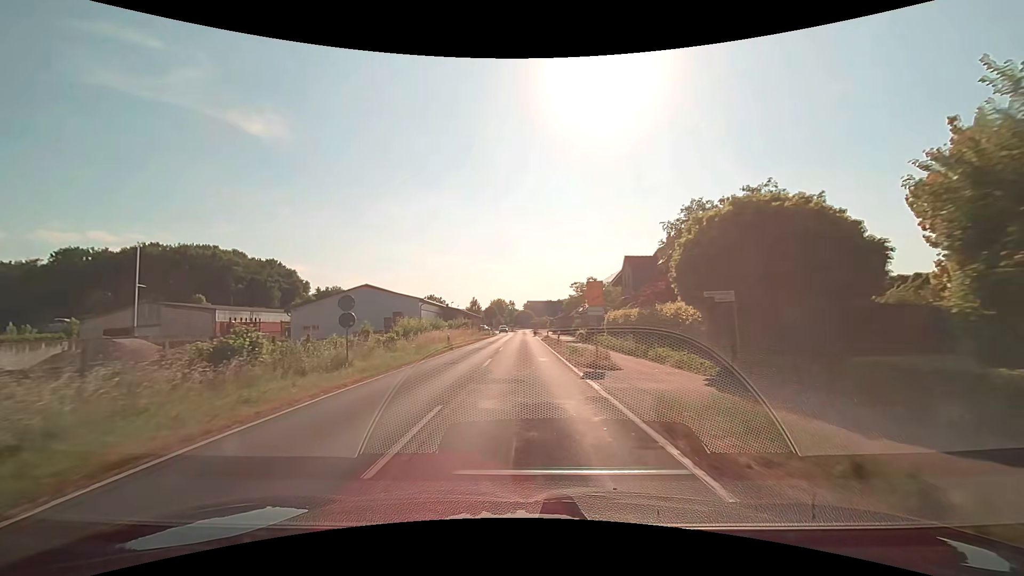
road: secondary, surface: asphalt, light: Day
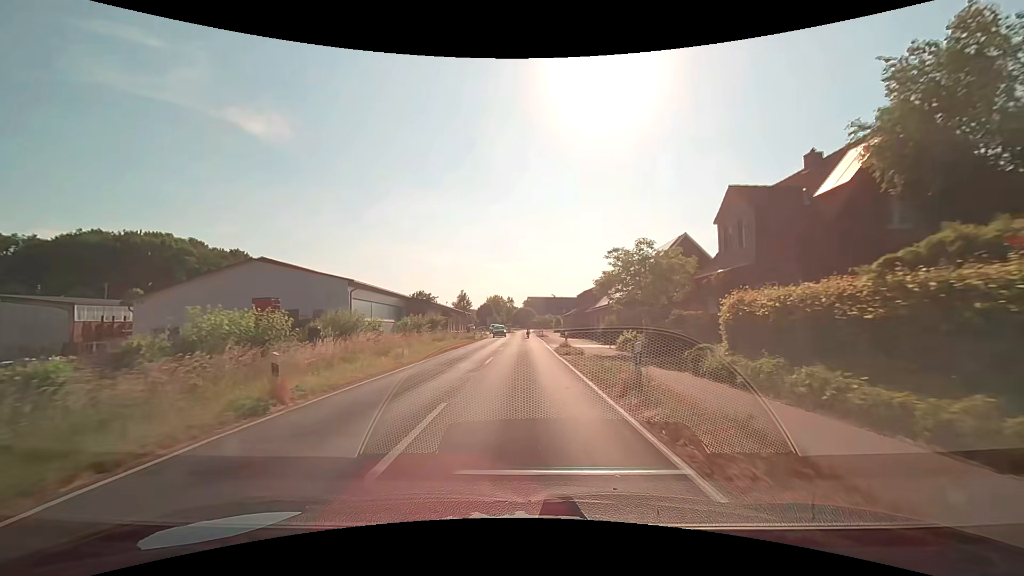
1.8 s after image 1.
(+0.1, +23.3) m; 0°
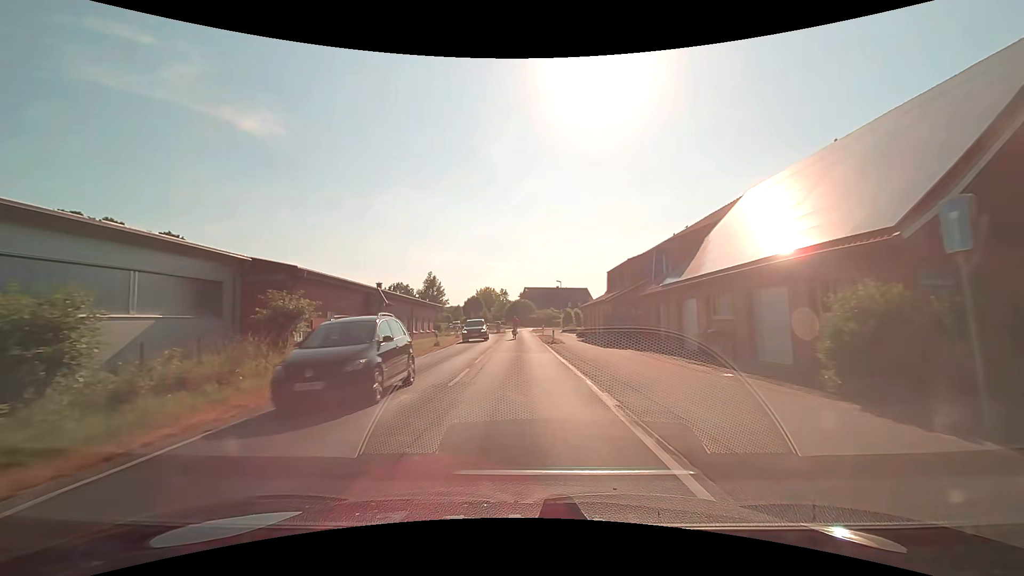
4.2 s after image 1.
(+0.1, +29.9) m; 0°
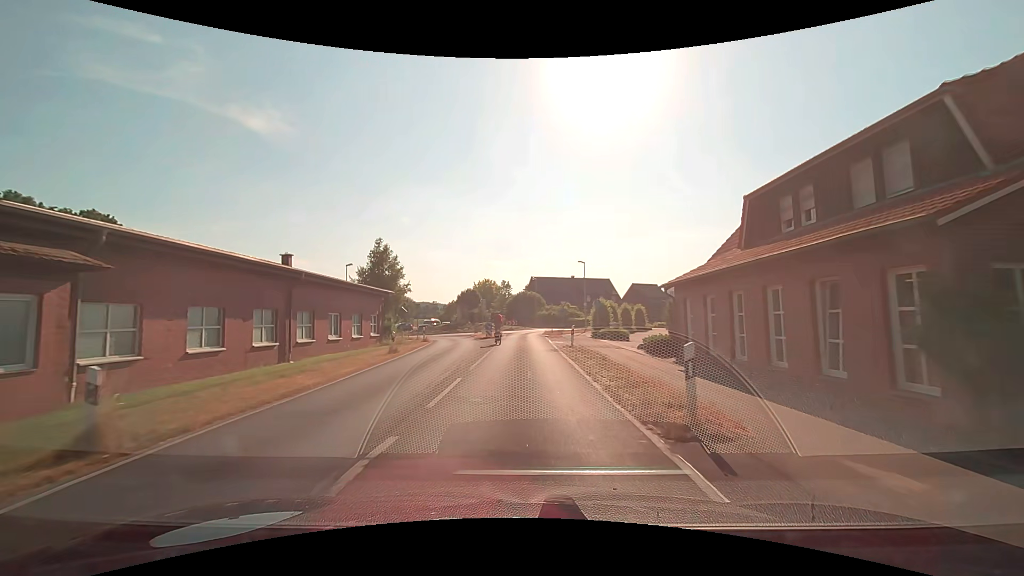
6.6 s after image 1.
(-0.2, +26.6) m; -1°
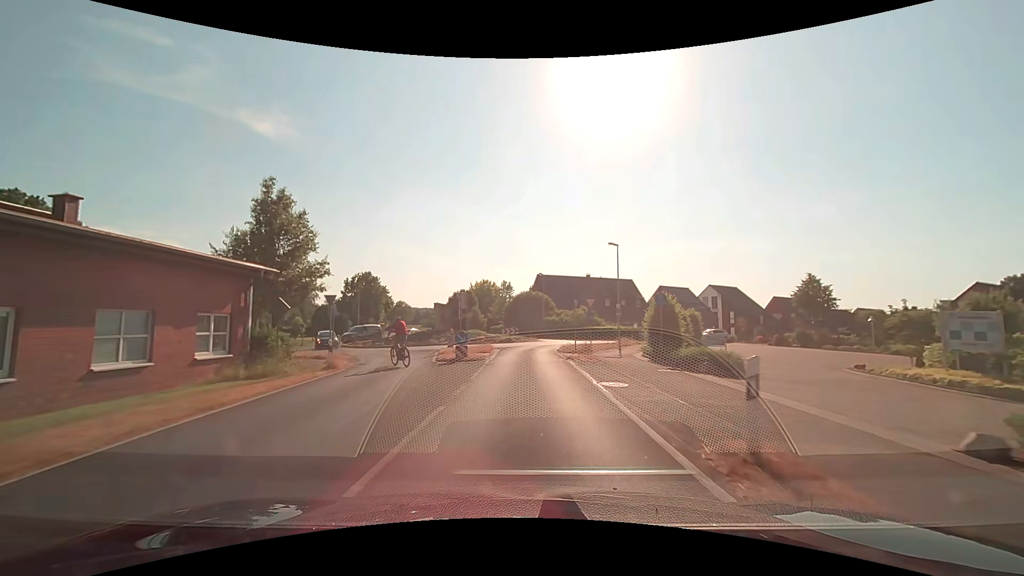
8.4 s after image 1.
(-0.1, +19.2) m; 0°
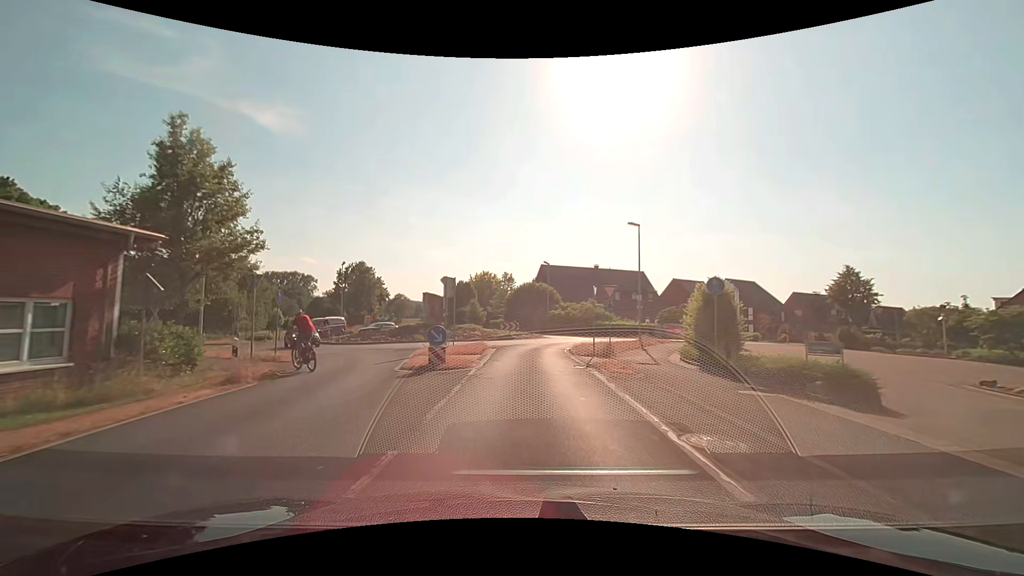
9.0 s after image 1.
(-0.1, +6.4) m; -1°
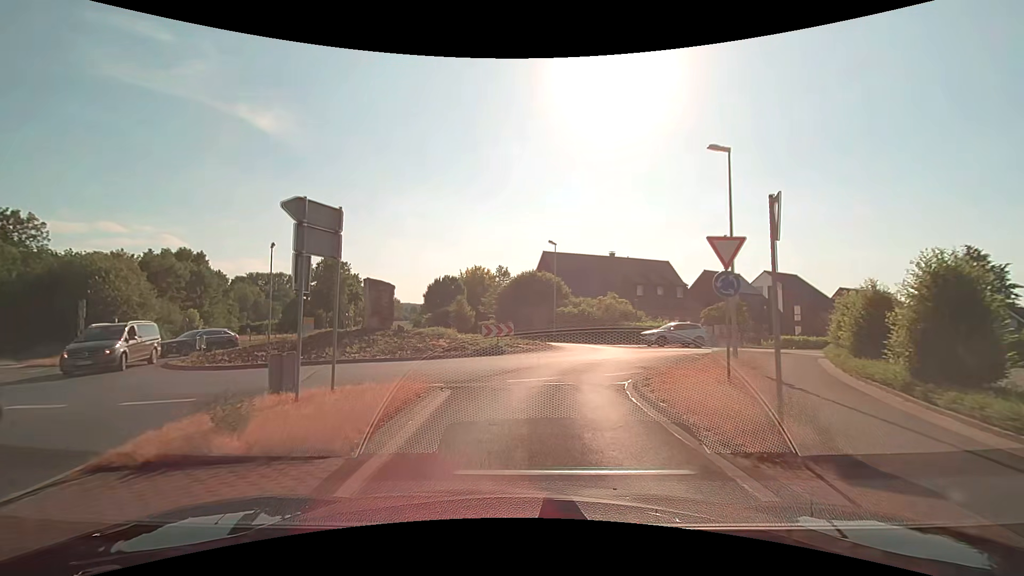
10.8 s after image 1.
(0.0, +14.8) m; 0°
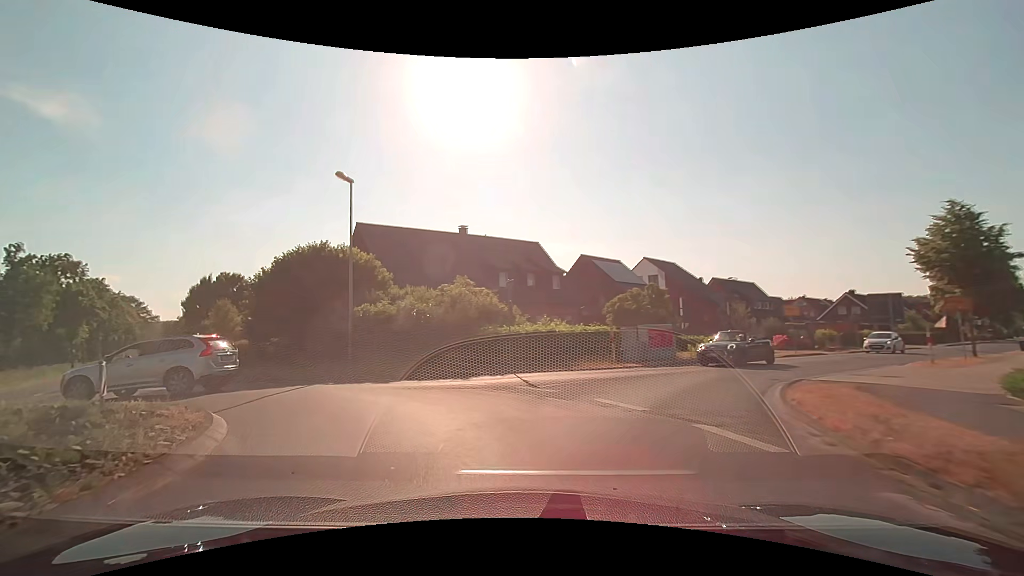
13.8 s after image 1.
(+2.9, +20.2) m; +18°
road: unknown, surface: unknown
(-3, +10) (-10, +16) (-18, +22) (-25, +30) (-31, +38) (-36, +46) (-42, +54) (-48, +62) (-54, +70) (-60, +78) m
